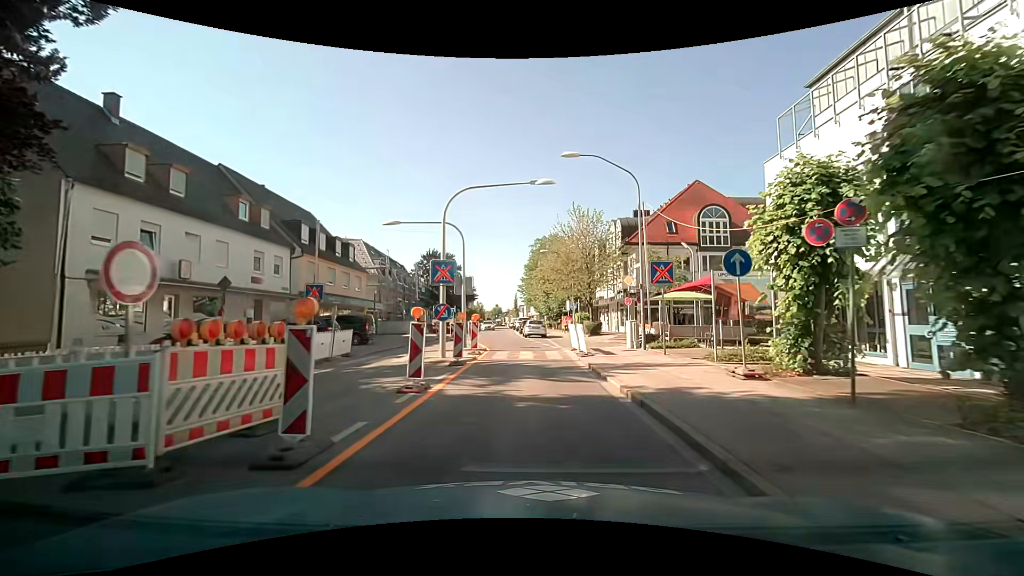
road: secondary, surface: asphalt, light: Day
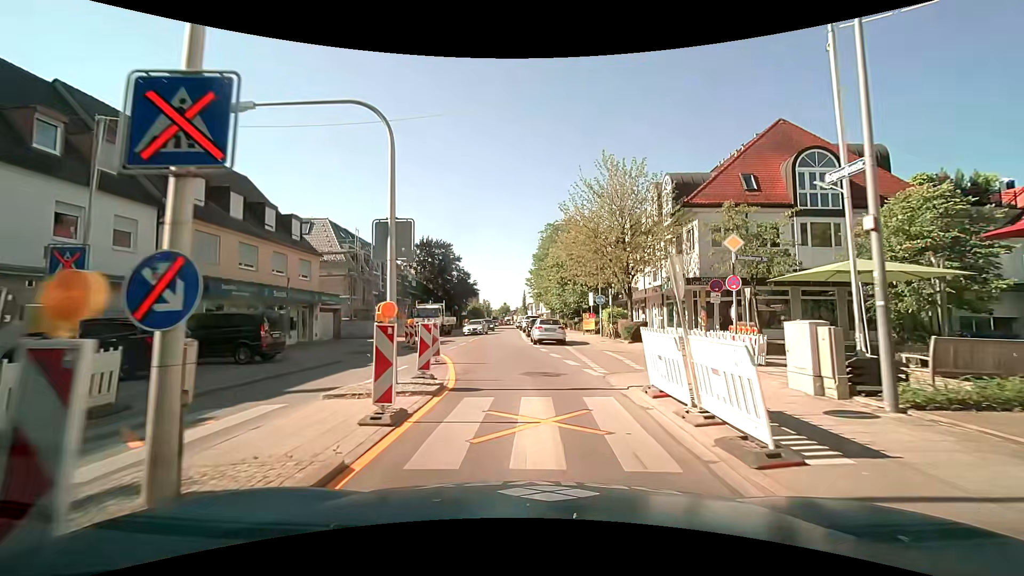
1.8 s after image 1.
(-0.2, +12.9) m; -2°
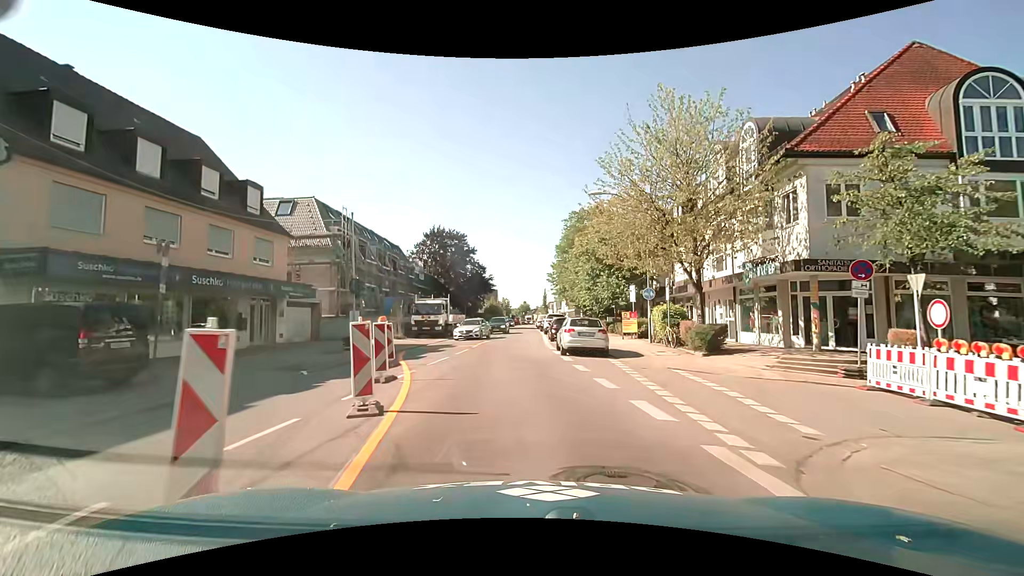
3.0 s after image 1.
(-0.1, +8.2) m; -2°
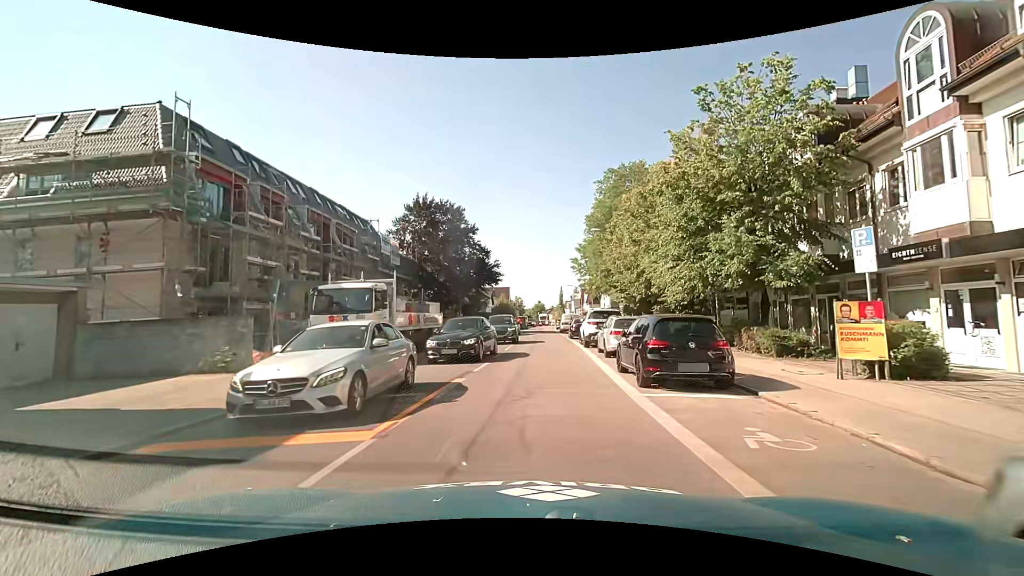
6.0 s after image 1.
(-0.5, +19.3) m; -2°
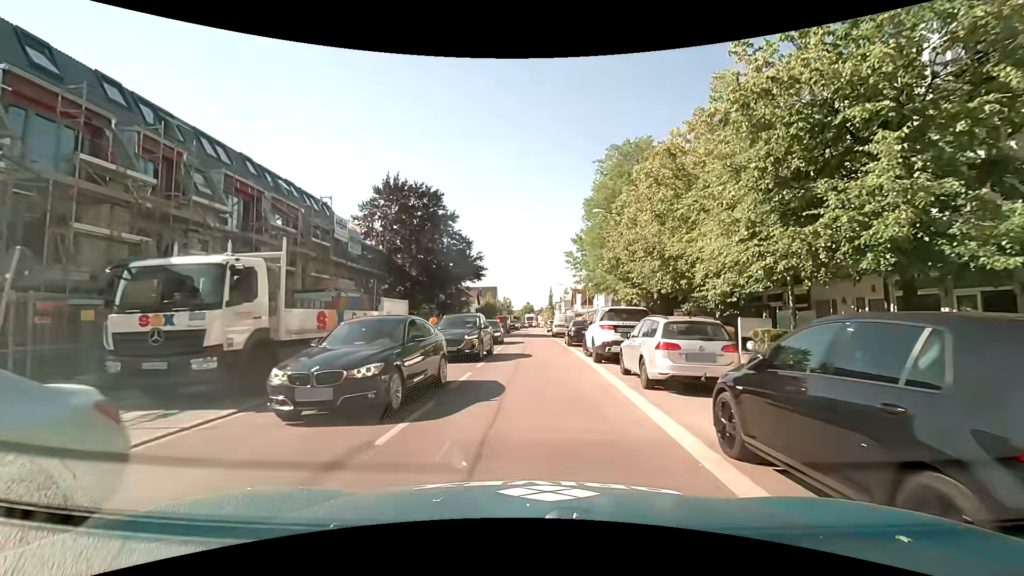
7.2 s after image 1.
(+0.1, +7.6) m; +3°
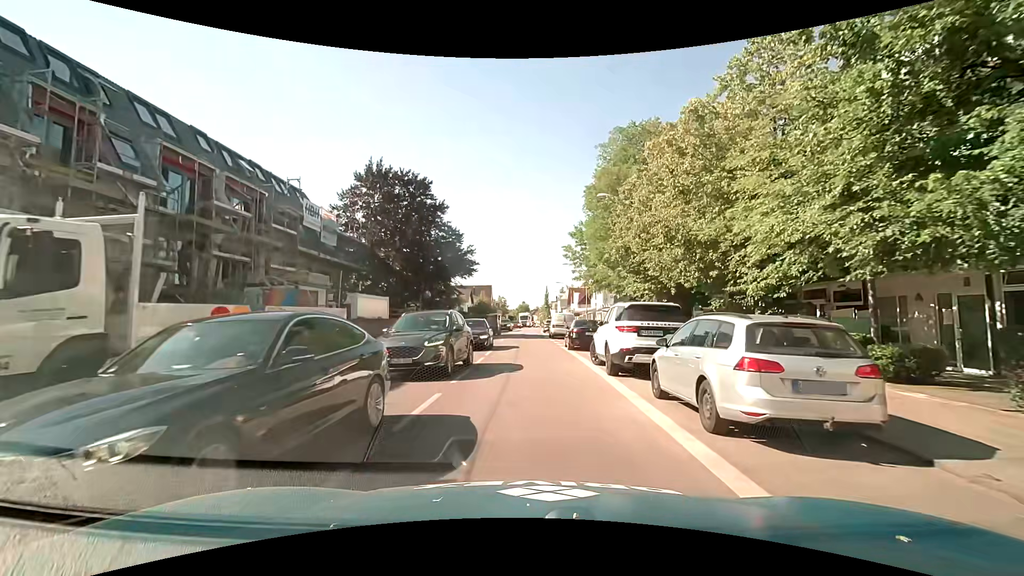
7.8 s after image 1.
(0.0, +3.9) m; 0°
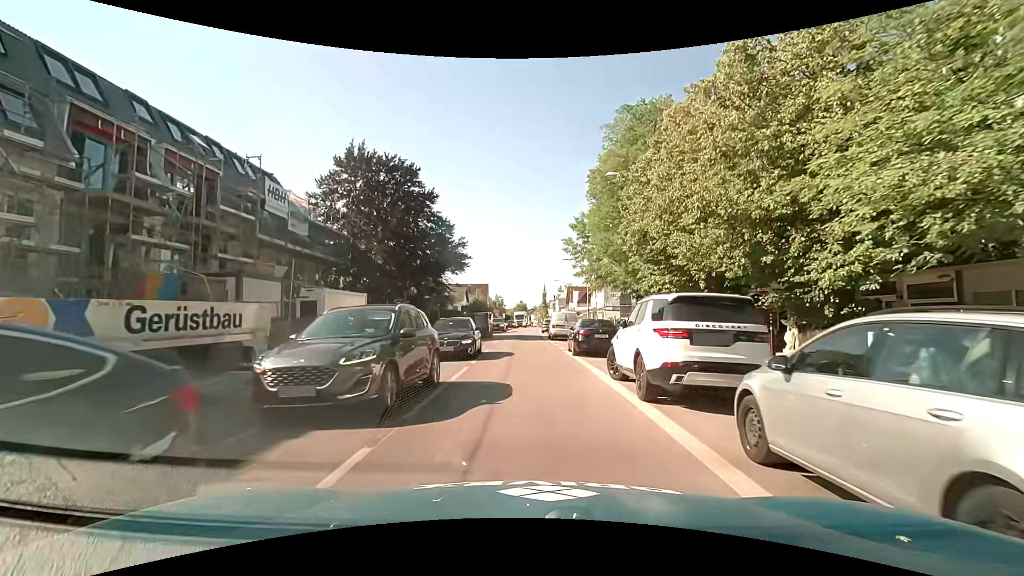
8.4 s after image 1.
(0.0, +3.9) m; +1°
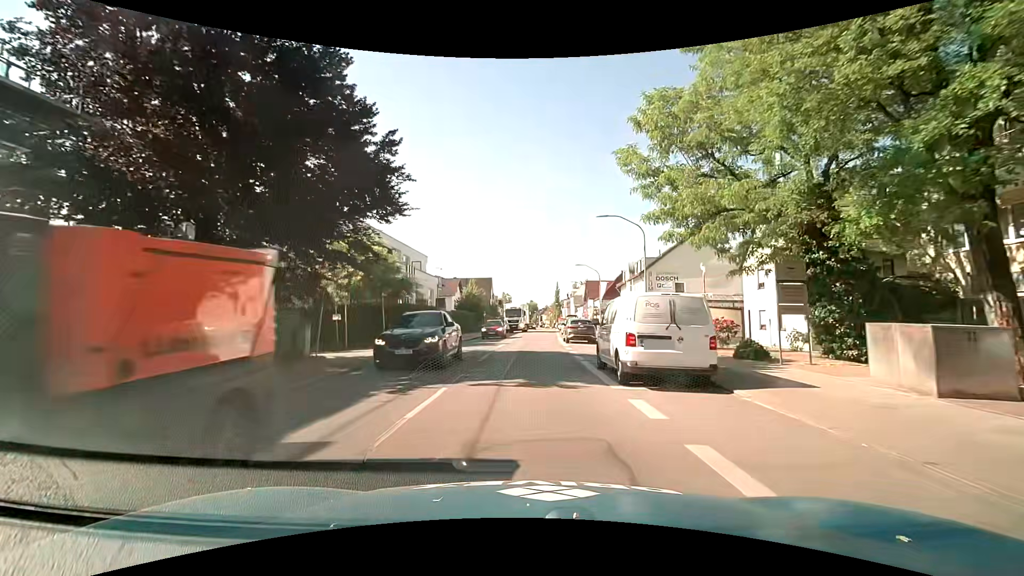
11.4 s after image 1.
(-0.5, +23.5) m; -2°
(0, +10) (0, +20) (0, +30) (+1, +40) (+1, +50) (+2, +60) (+2, +70) (+3, +80) (+4, +90) (+4, +100) m
